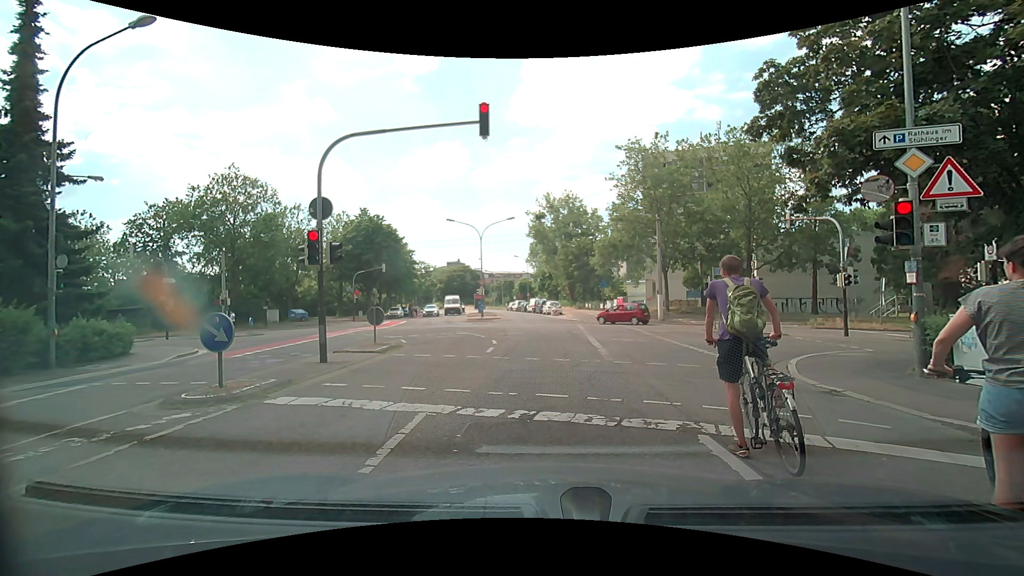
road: residential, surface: asphalt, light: Day
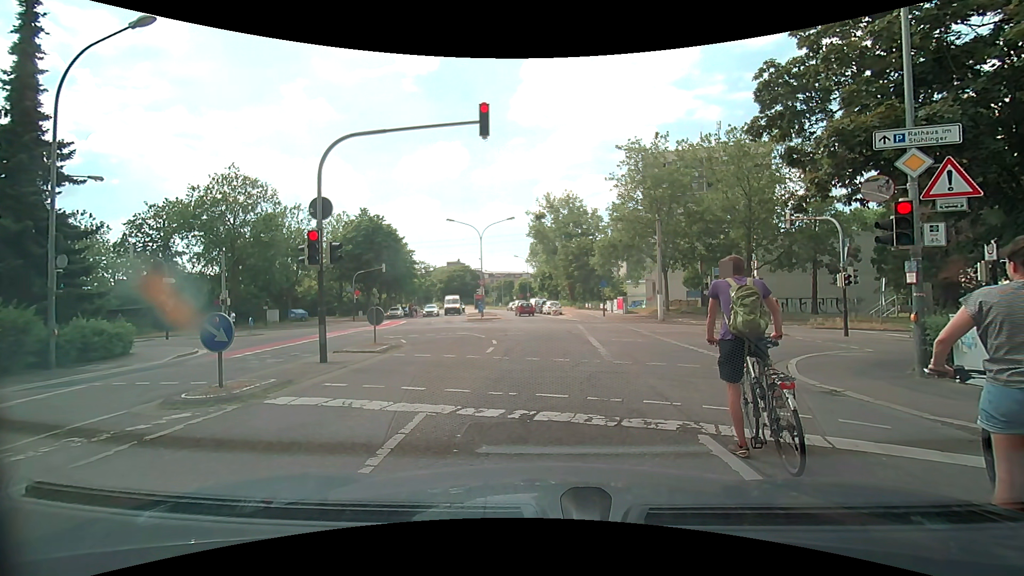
(0.0, 0.0) m; 0°
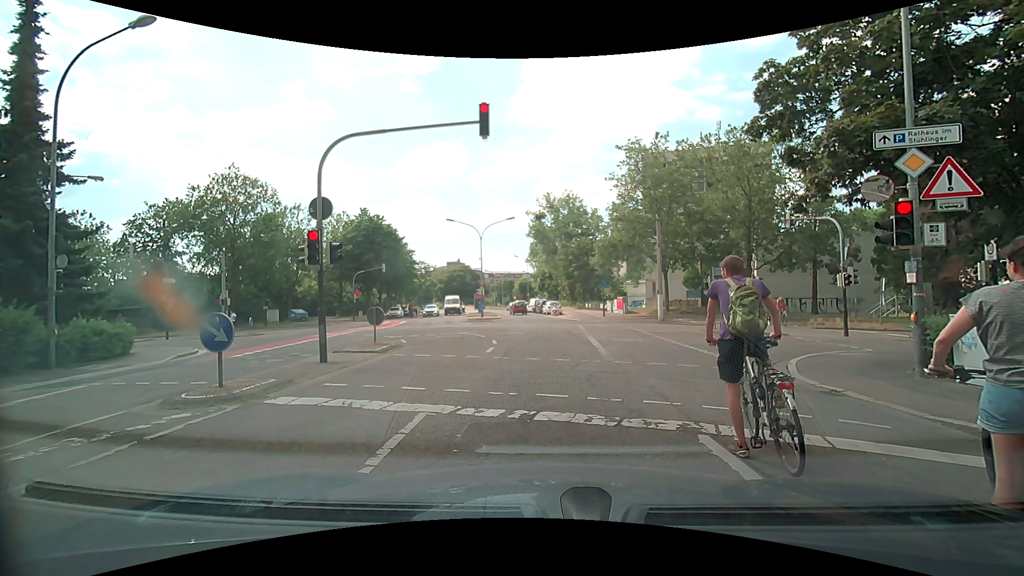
(0.0, 0.0) m; 0°
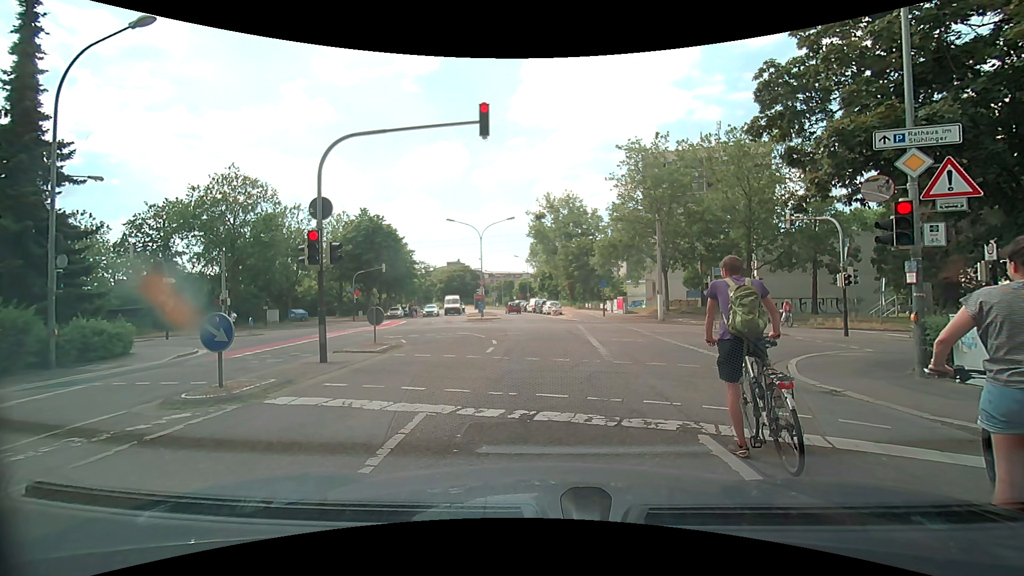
(0.0, 0.0) m; 0°
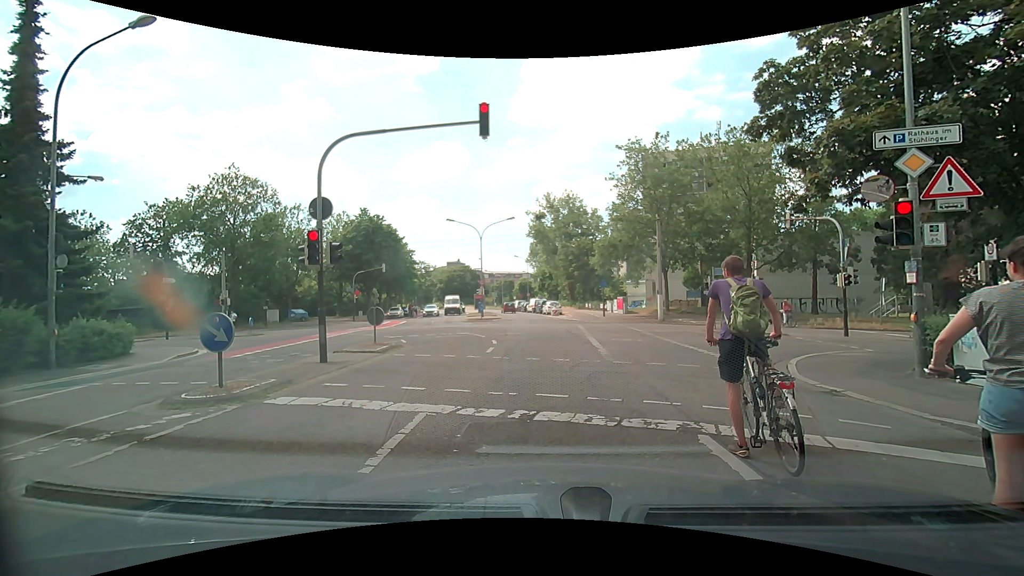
(0.0, 0.0) m; 0°
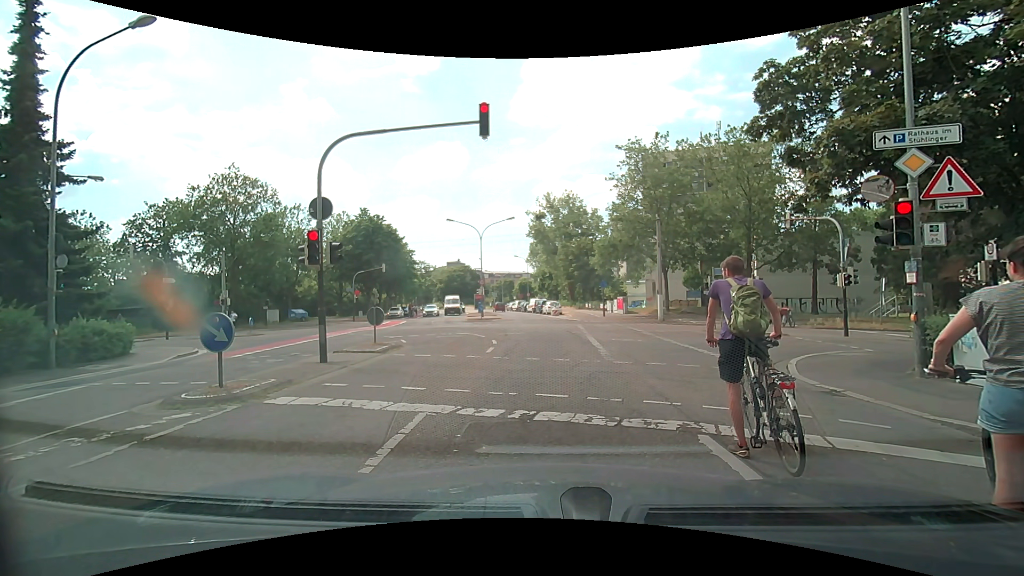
(0.0, 0.0) m; 0°
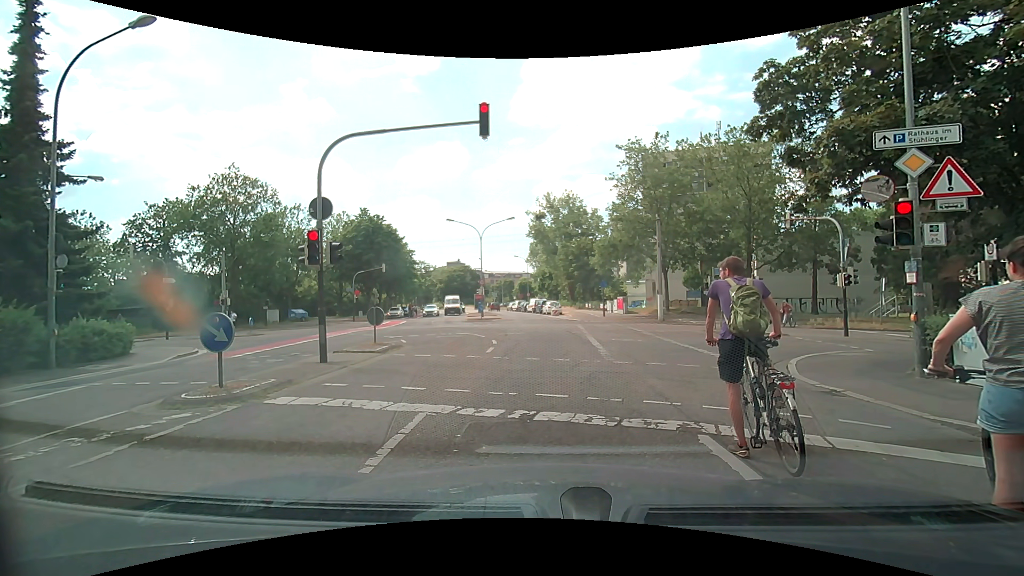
(0.0, 0.0) m; 0°
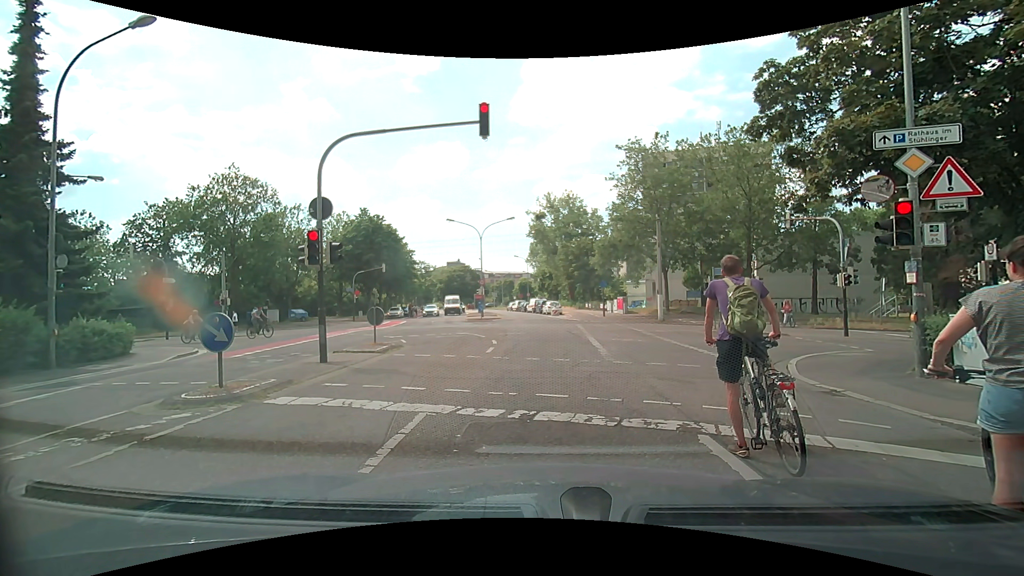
(0.0, 0.0) m; 0°
